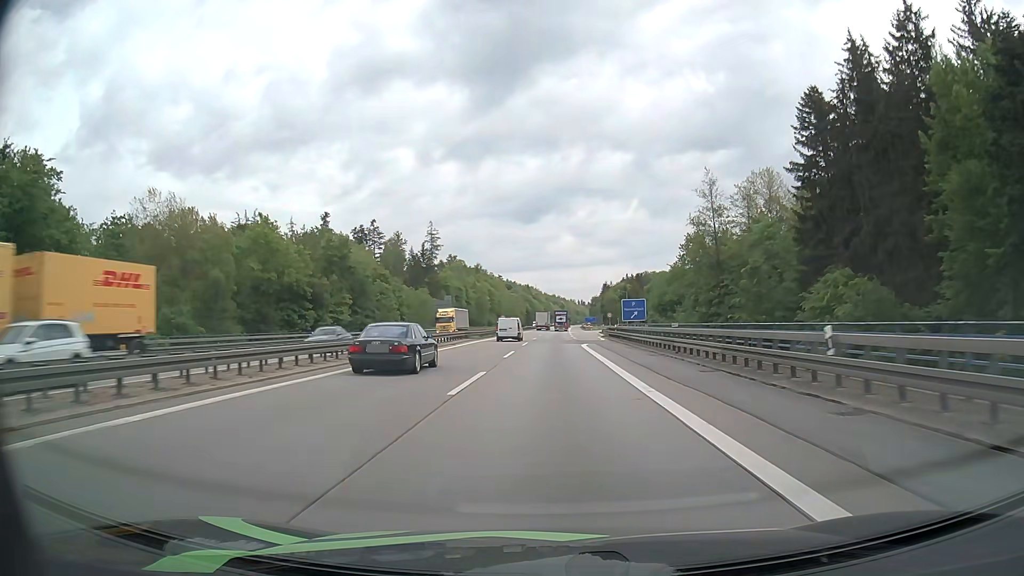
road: motorway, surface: asphalt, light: Day
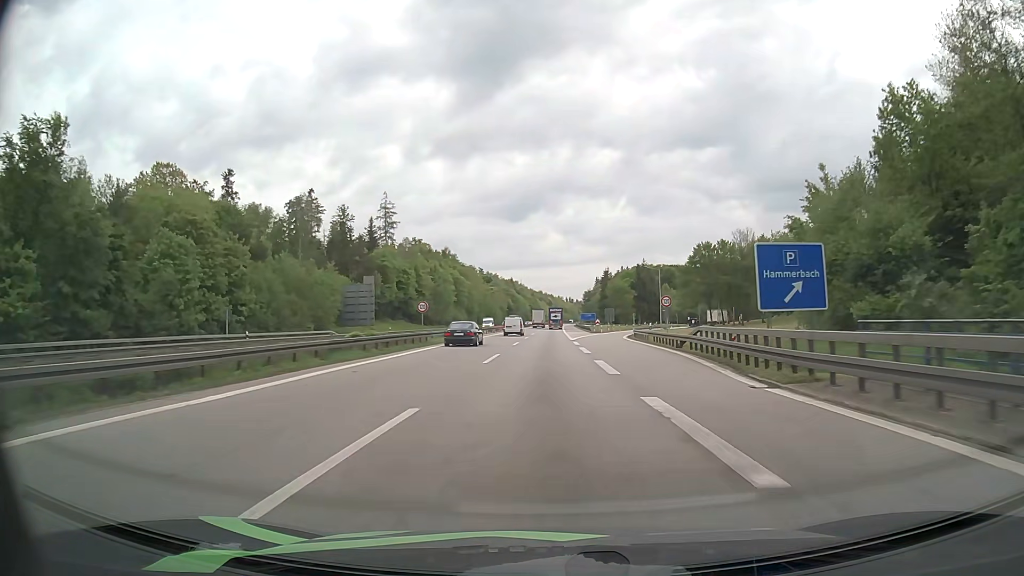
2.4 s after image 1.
(+0.5, +57.9) m; +1°
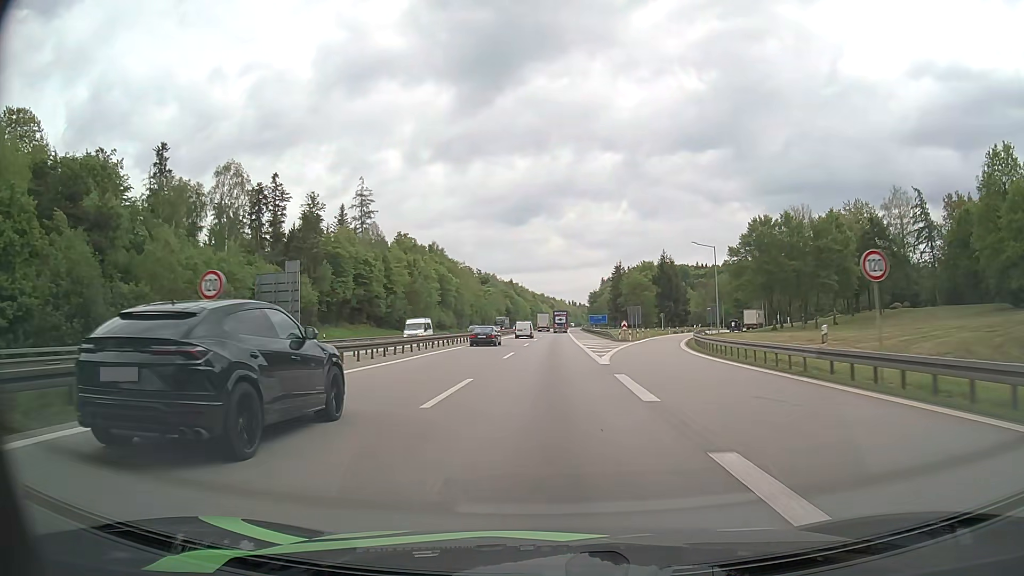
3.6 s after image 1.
(0.0, +29.6) m; 0°
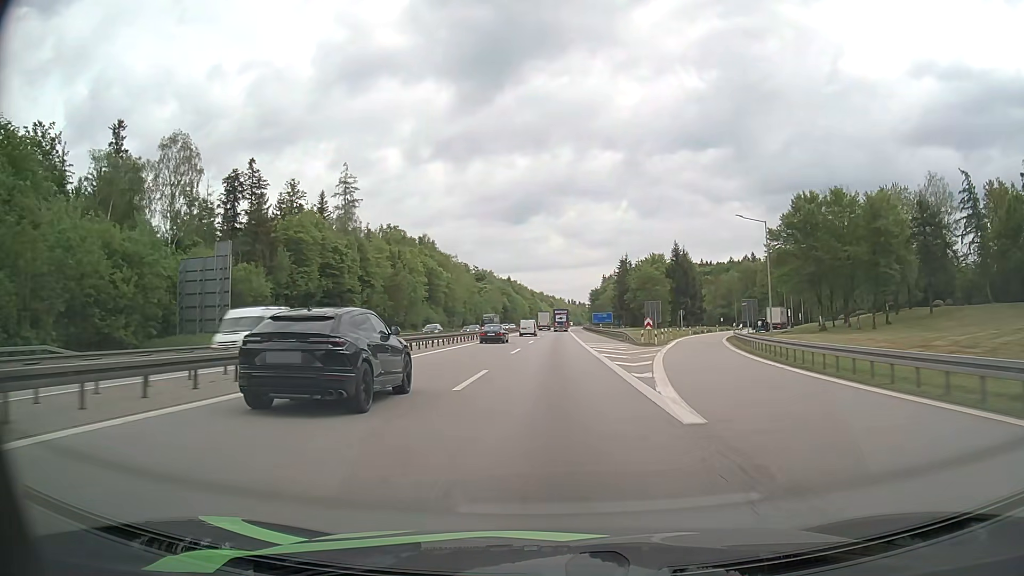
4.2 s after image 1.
(0.0, +14.9) m; 0°
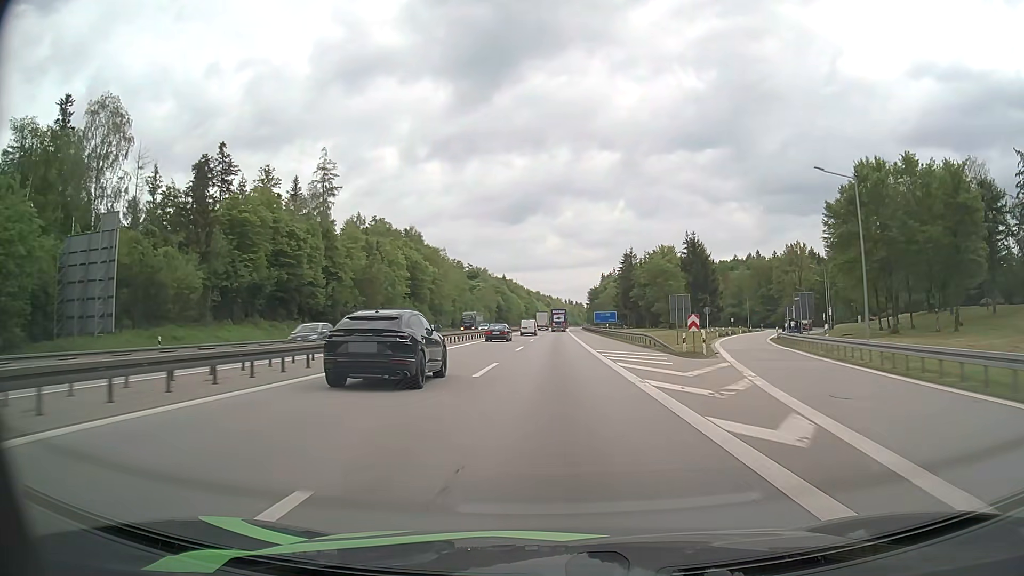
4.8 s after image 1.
(0.0, +15.1) m; 0°
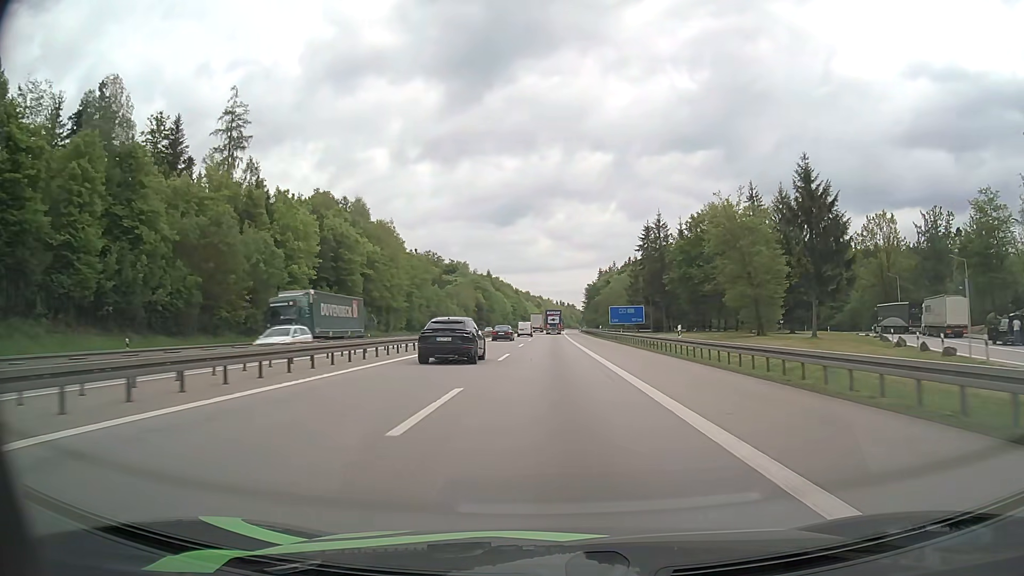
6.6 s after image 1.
(+0.3, +45.8) m; +1°
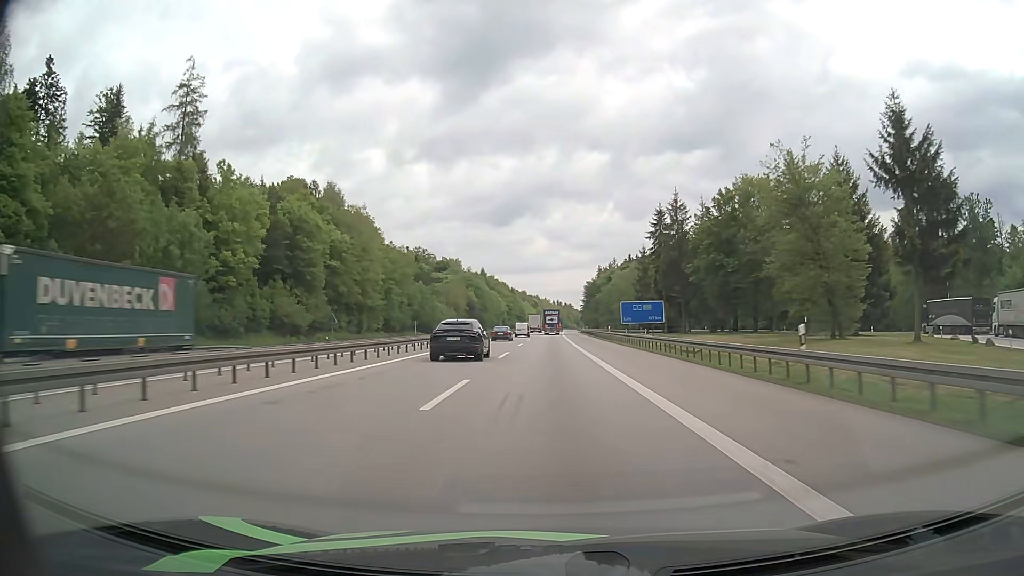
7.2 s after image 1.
(0.0, +15.4) m; 0°
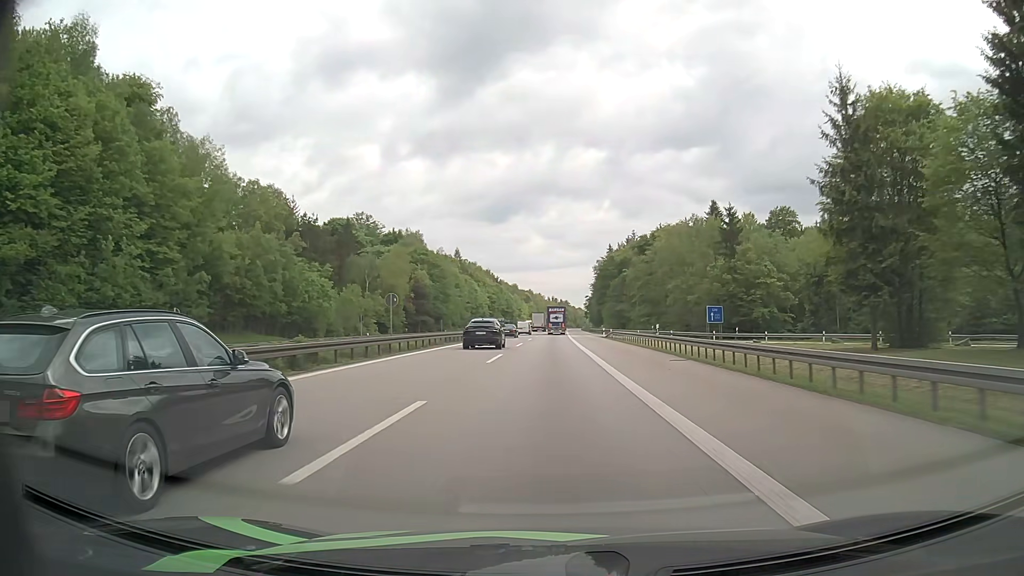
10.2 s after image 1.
(+0.2, +78.0) m; 0°
(0, +10) (0, +20) (0, +30) (0, +40) (0, +50) (0, +60) (+1, +70) (+1, +80) (+1, +90) (+1, +100) m
